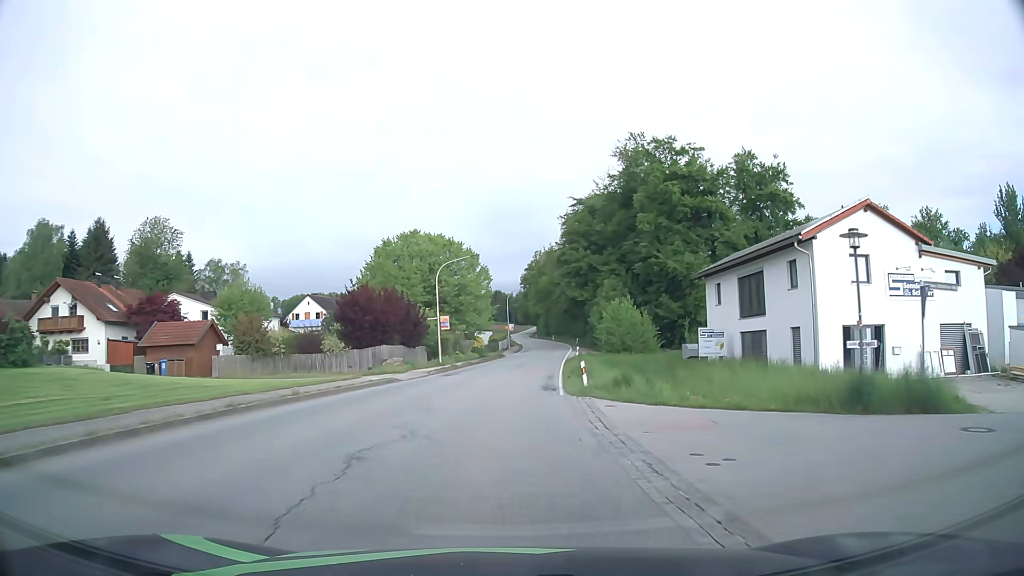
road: secondary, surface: asphalt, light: Day
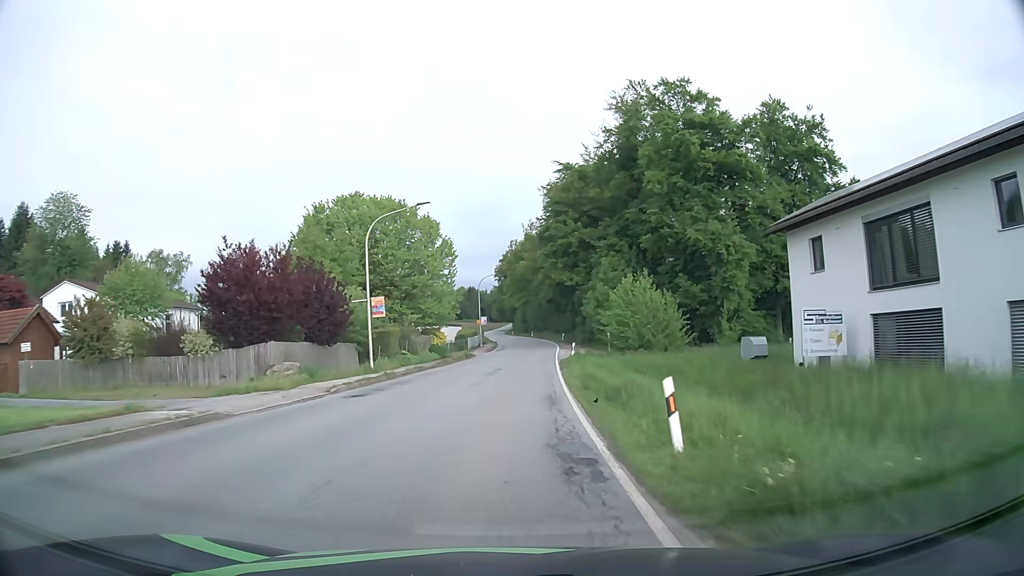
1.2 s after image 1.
(+0.3, +16.0) m; +2°
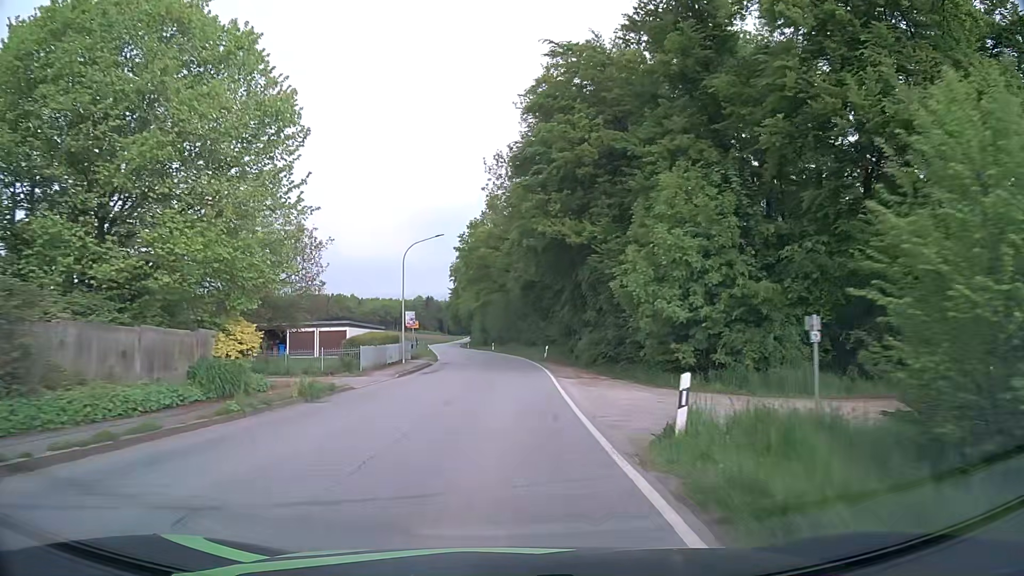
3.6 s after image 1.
(+1.1, +32.8) m; +3°
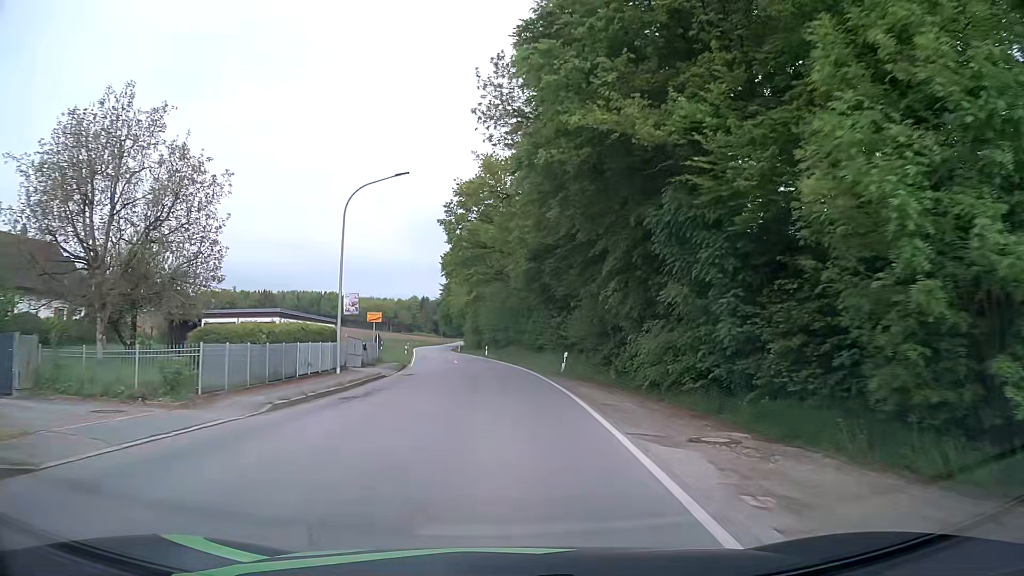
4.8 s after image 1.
(+0.1, +16.3) m; 0°
